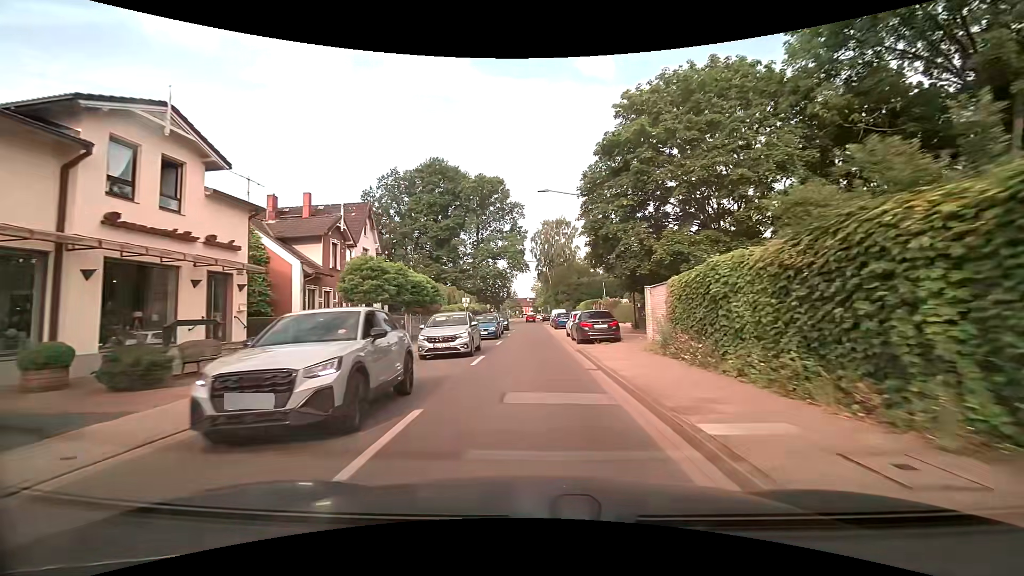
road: residential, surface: asphalt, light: Day
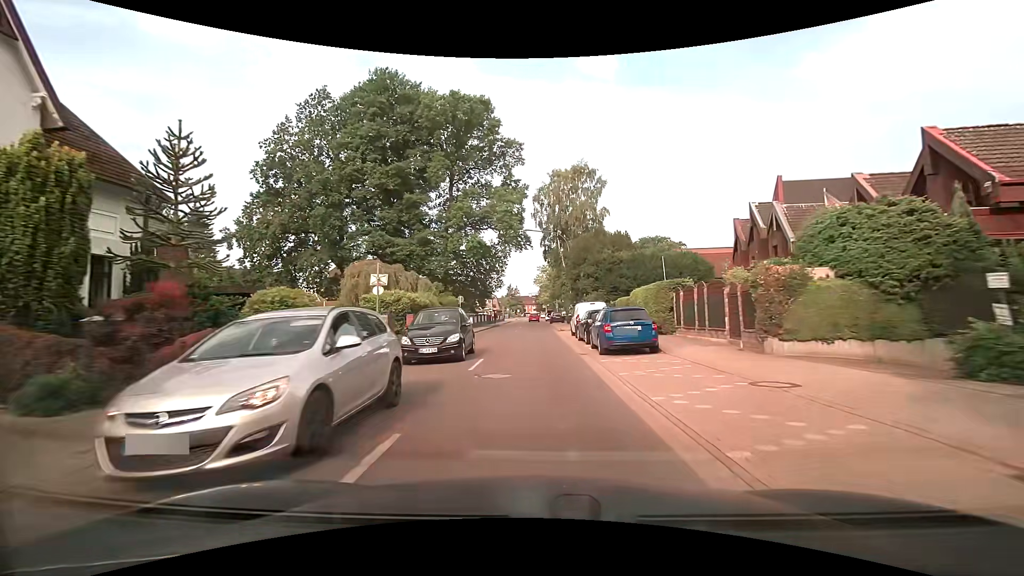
(-0.3, +28.7) m; -1°
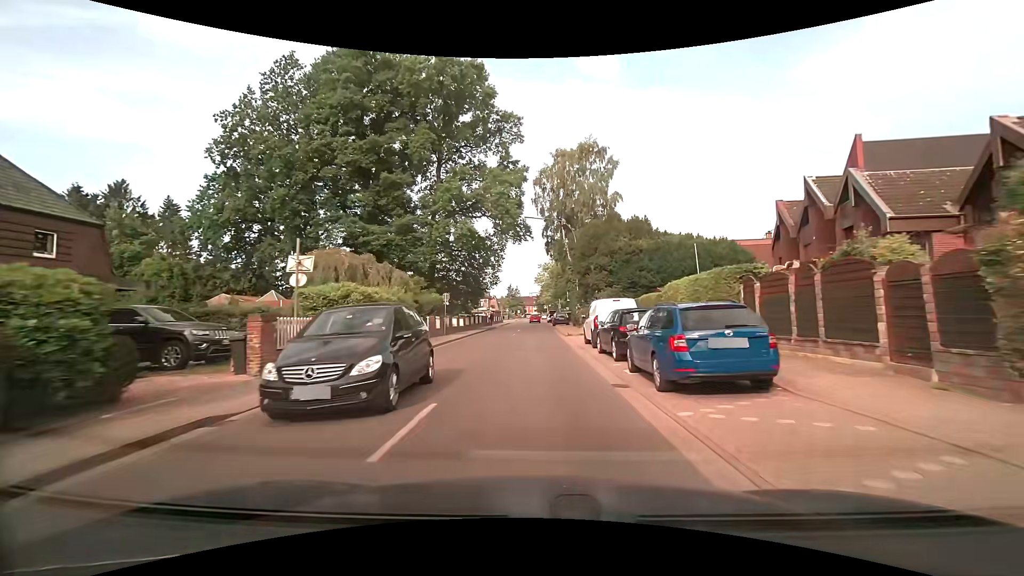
(0.0, +7.2) m; 0°
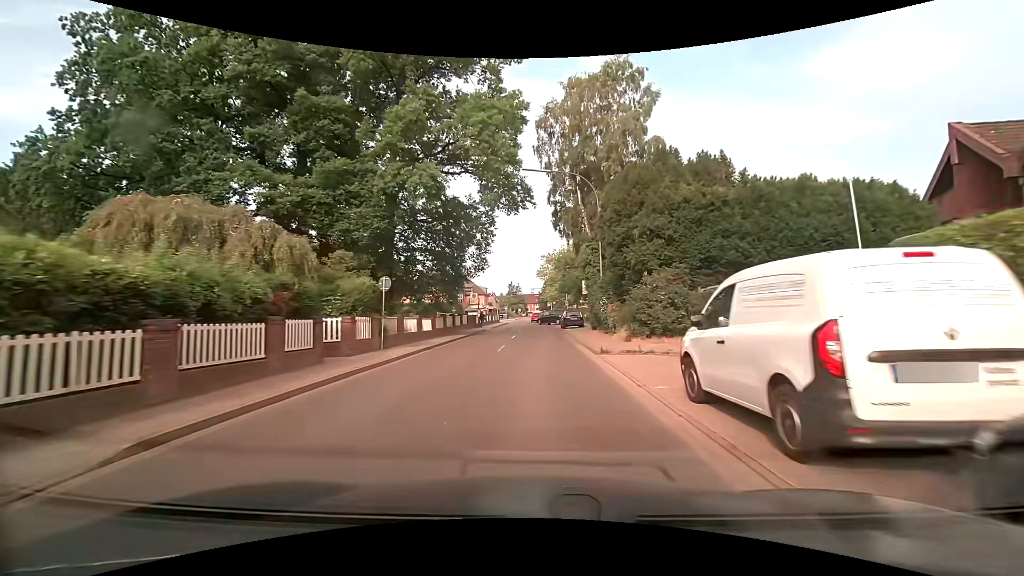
(0.0, +14.2) m; 0°
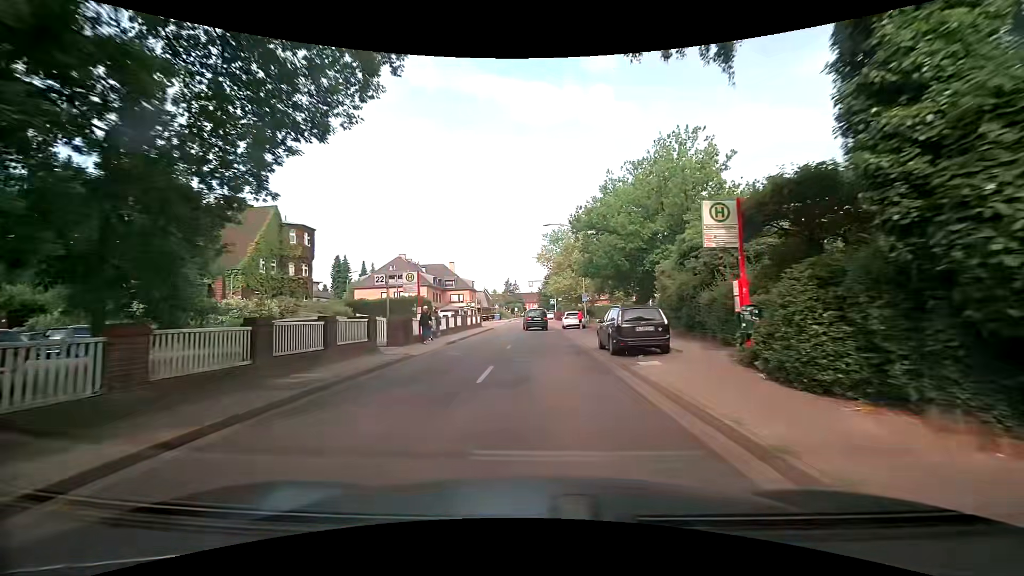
(-0.1, +25.9) m; 0°
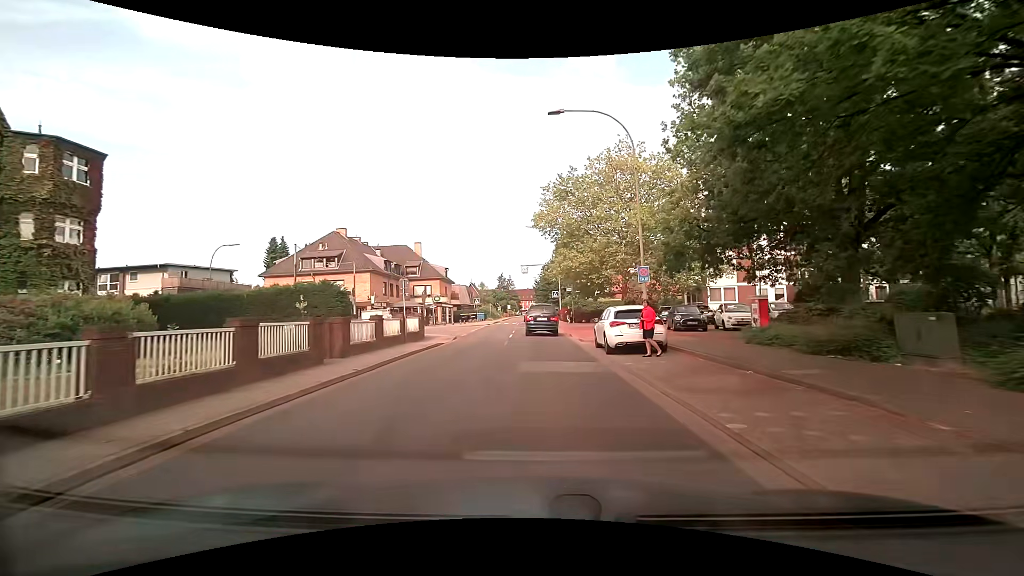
(0.0, +25.8) m; 0°
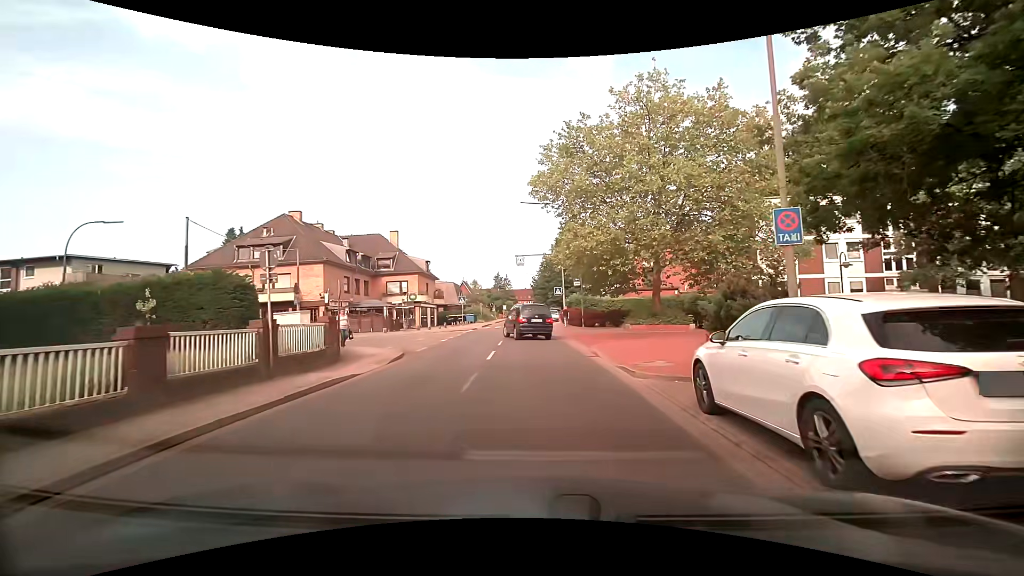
(+0.1, +11.3) m; +1°
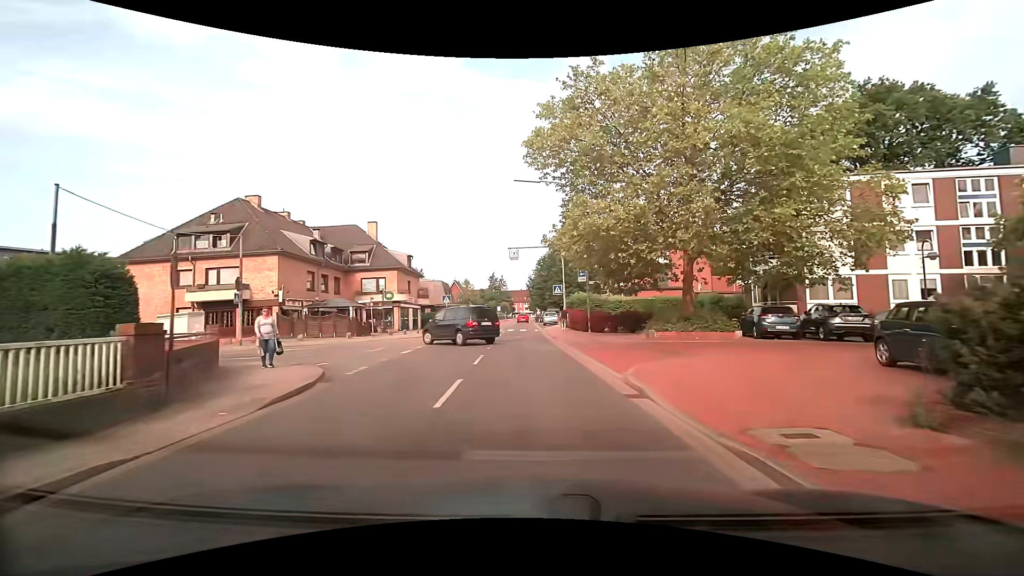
(0.0, +6.9) m; 0°
(0, +10) (-1, +20) (-7, +27) (-17, +28) (-27, +28) (-37, +27) (-47, +27) (-57, +27) (-67, +27) (-77, +26) m
